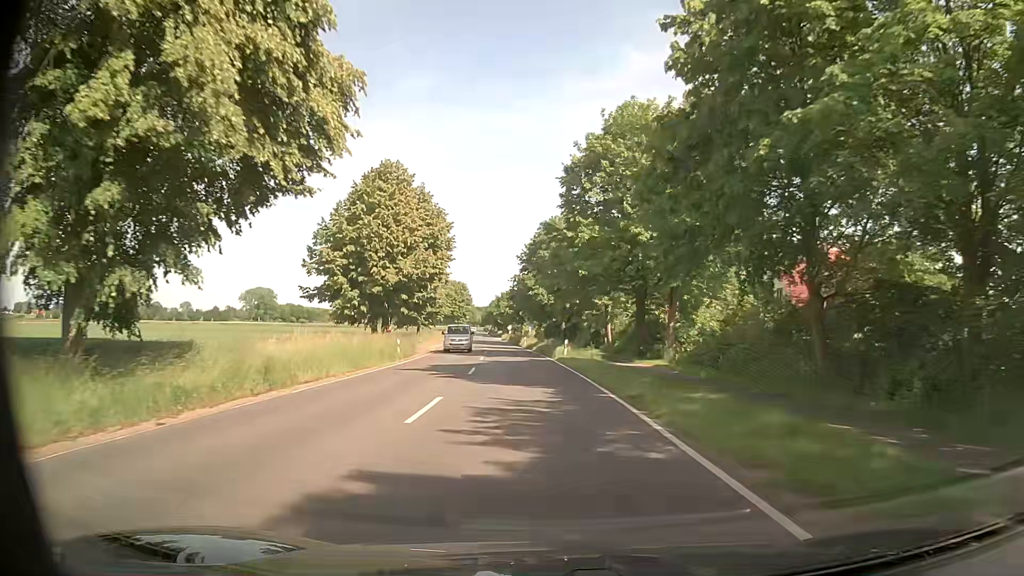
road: secondary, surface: asphalt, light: Day
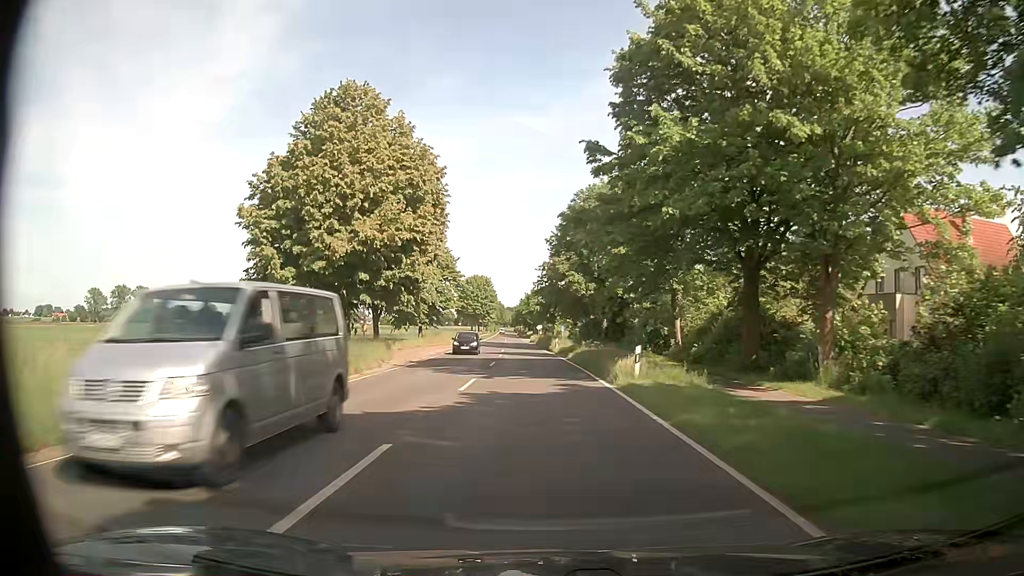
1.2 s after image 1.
(-0.5, +18.1) m; -3°
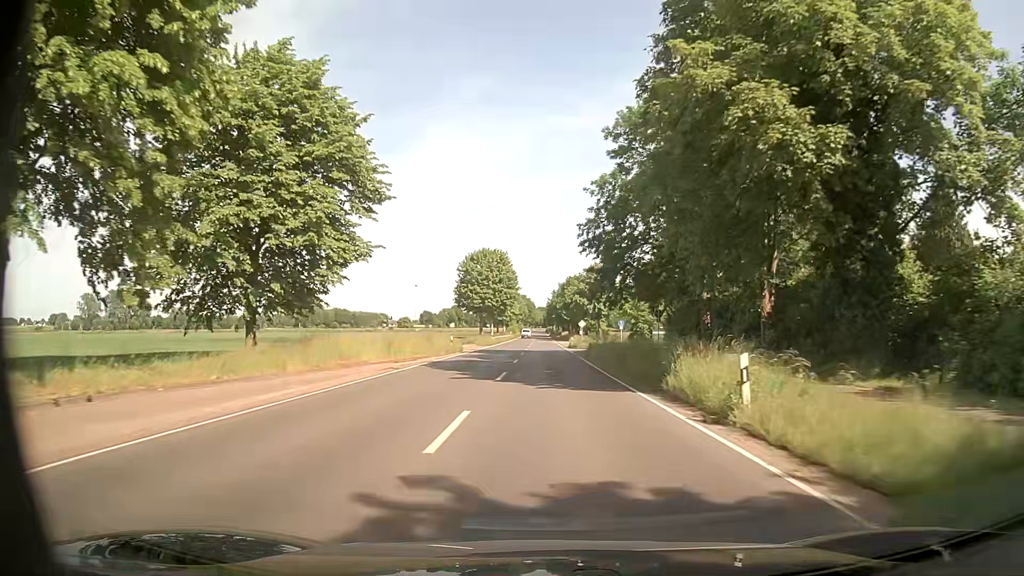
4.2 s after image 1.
(-1.9, +44.7) m; -4°
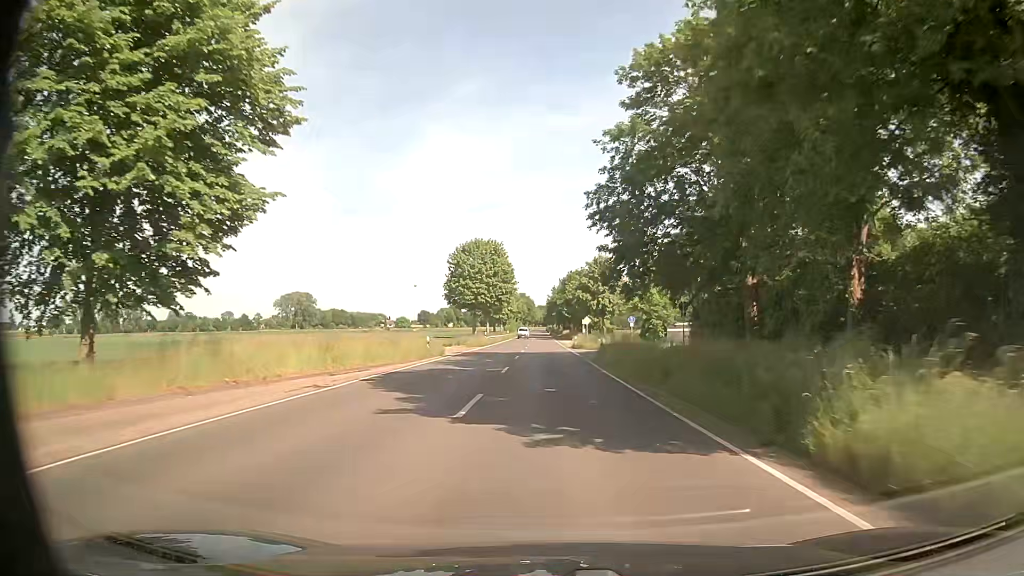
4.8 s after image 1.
(+0.1, +8.9) m; 0°
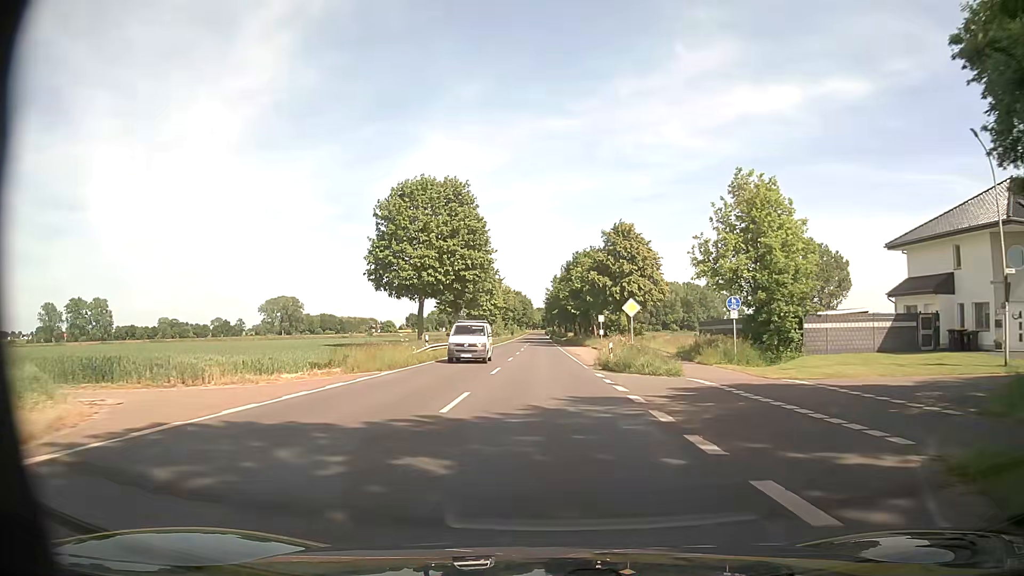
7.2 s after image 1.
(0.0, +35.4) m; +1°
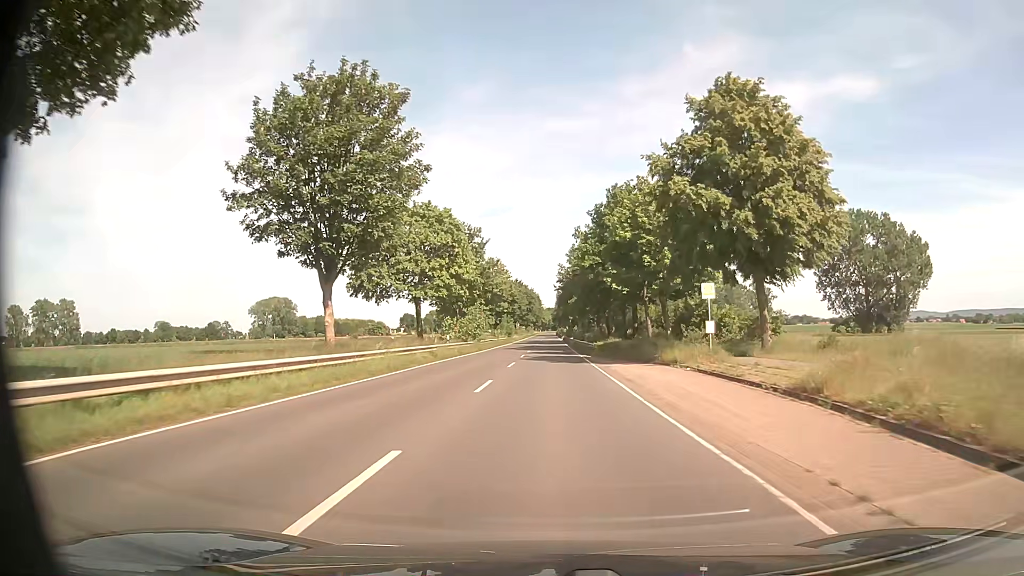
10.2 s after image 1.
(-1.0, +44.2) m; -2°
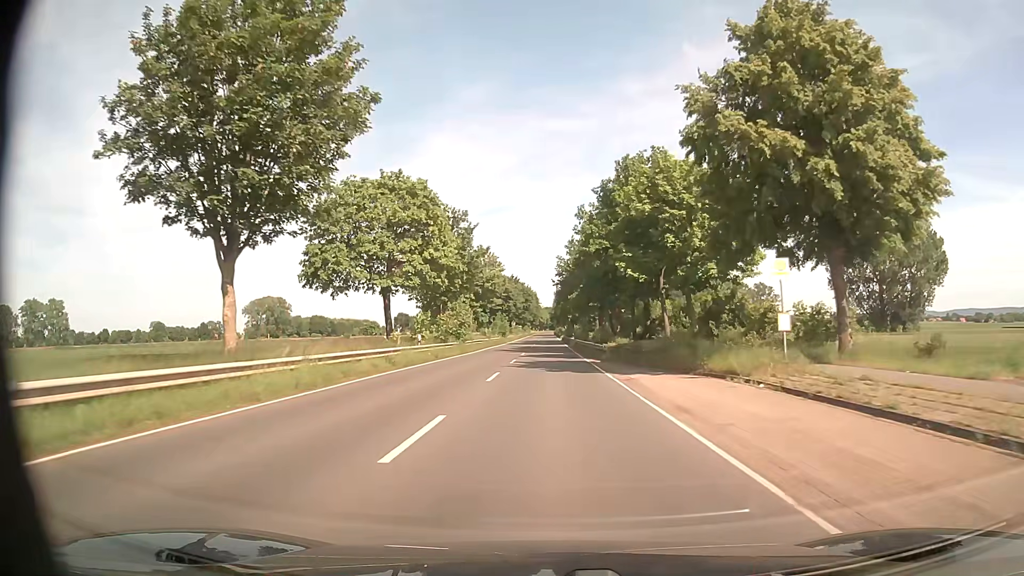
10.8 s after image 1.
(0.0, +8.8) m; 0°
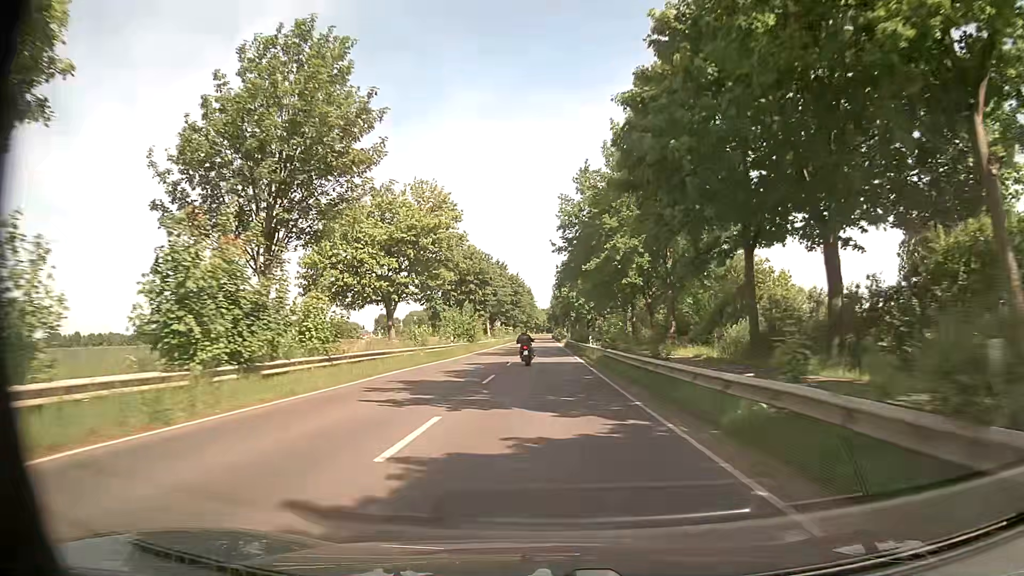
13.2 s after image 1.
(0.0, +36.0) m; -1°
(0, +10) (0, +20) (0, +30) (0, +40) (0, +50) (0, +60) (0, +70) (0, +80) (0, +90) (0, +100) m
